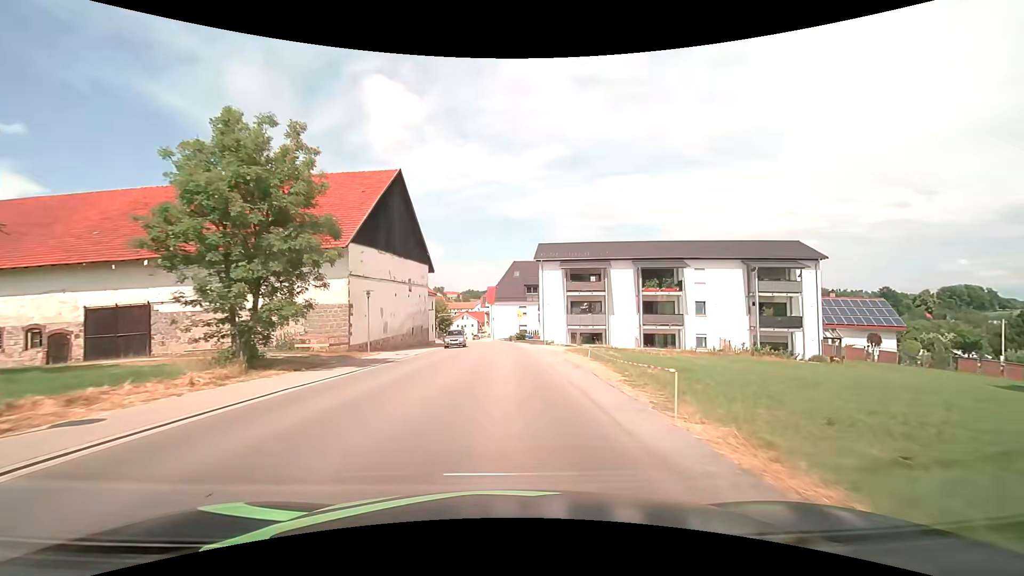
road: tertiary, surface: asphalt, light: Day
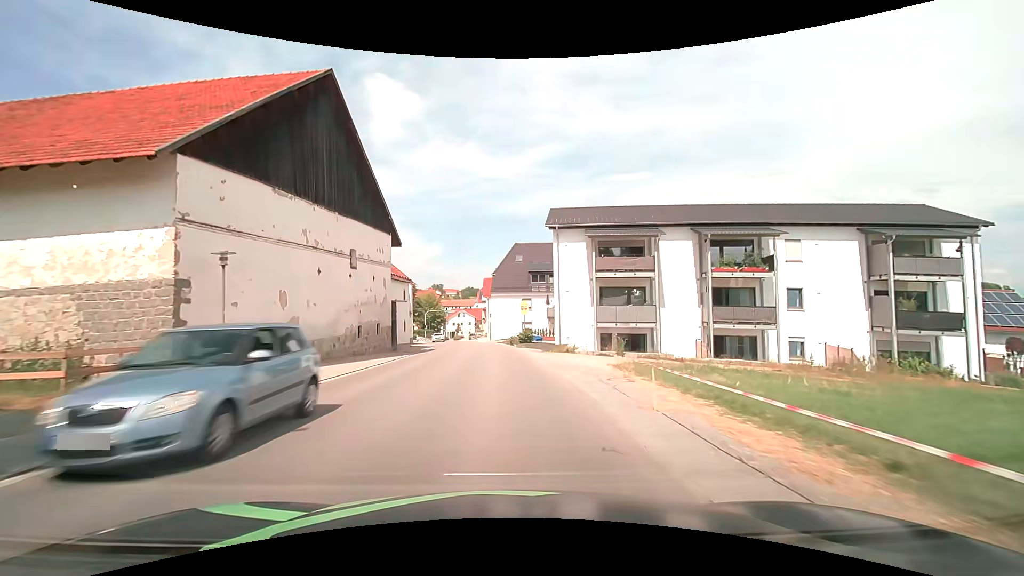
(0.0, +15.3) m; 0°
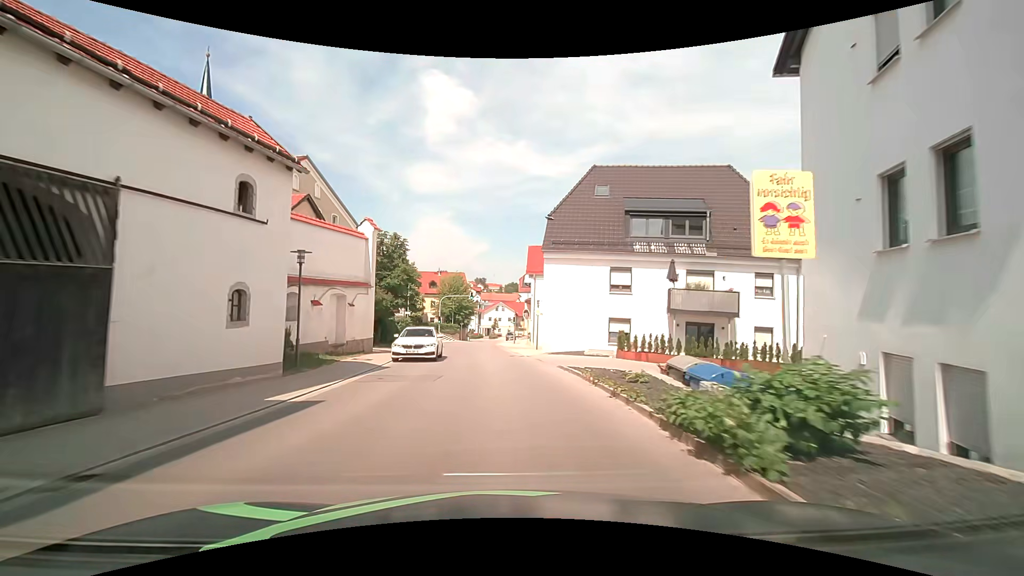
(-1.2, +30.6) m; -6°
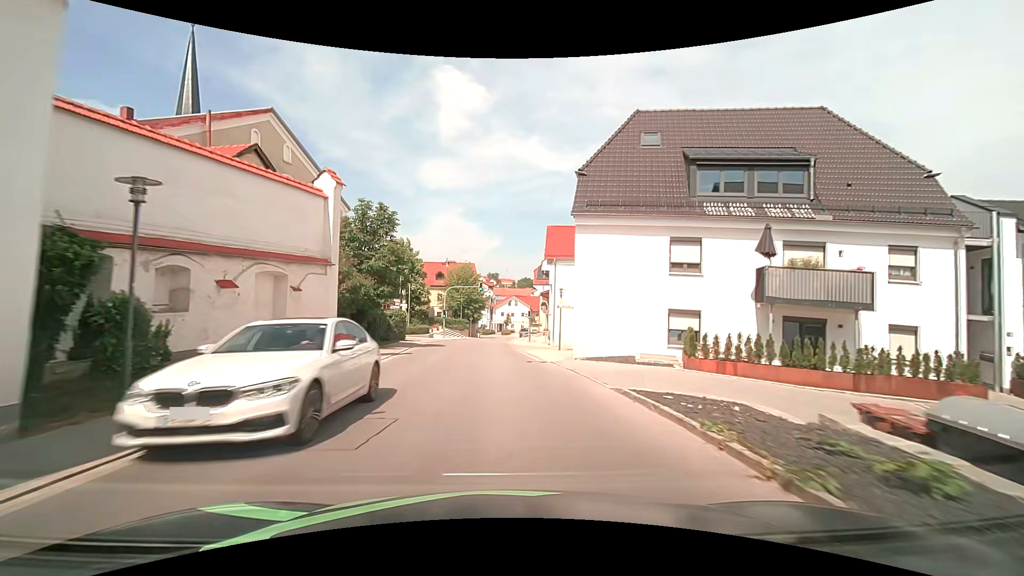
(0.0, +7.7) m; 0°
(0, +10) (-1, +20) (-1, +30) (-2, +40) (-2, +50) (-2, +60) (-2, +70) (-1, +80) (-1, +90) (-2, +100) m
